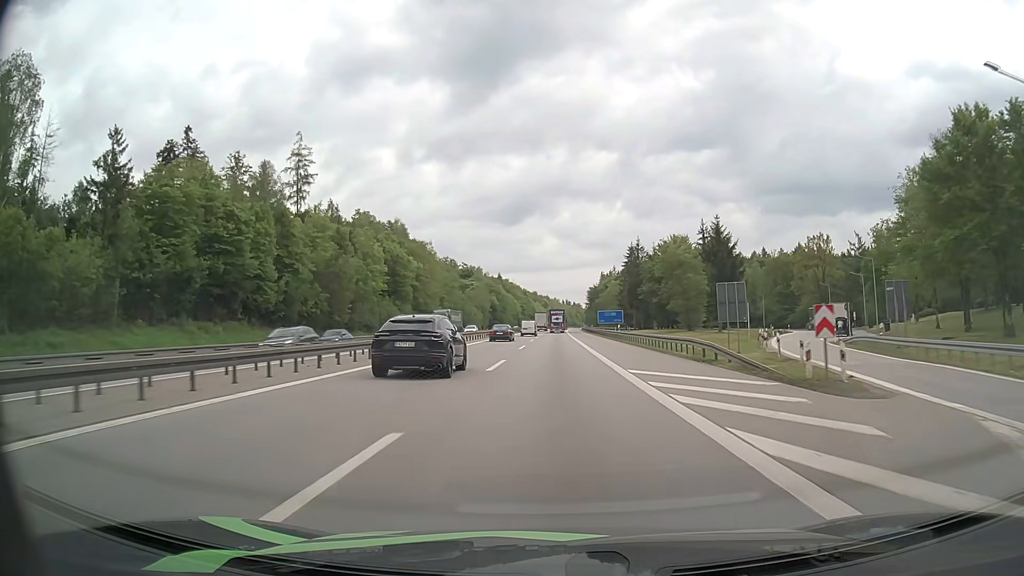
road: motorway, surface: asphalt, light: Day
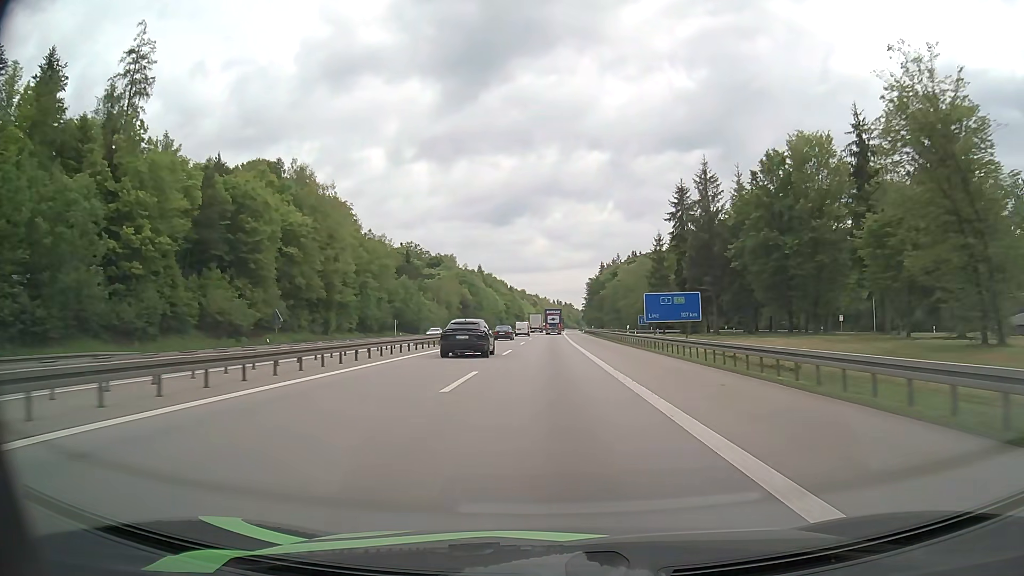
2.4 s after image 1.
(+0.4, +61.5) m; +1°
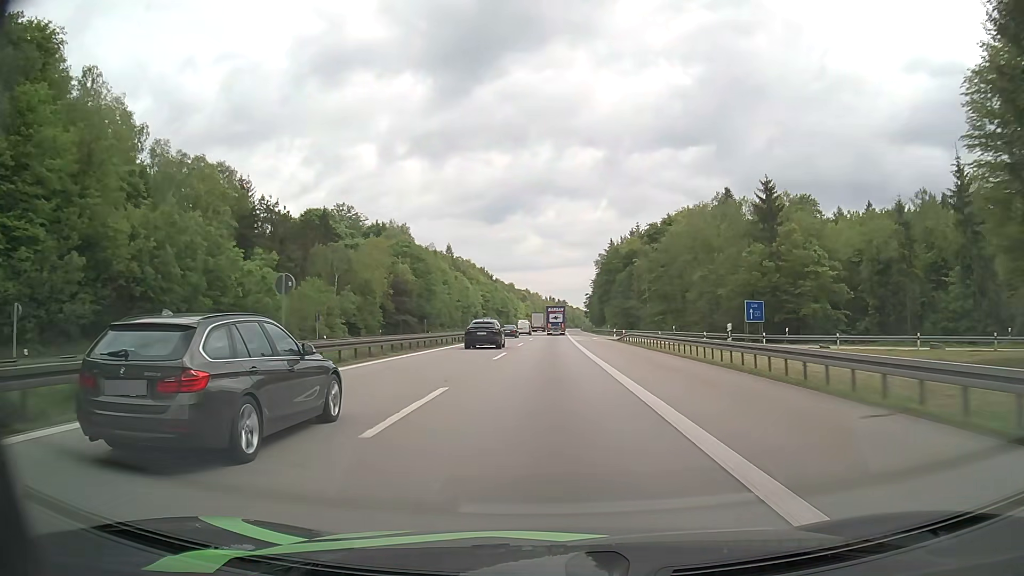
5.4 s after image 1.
(+0.3, +78.1) m; +1°
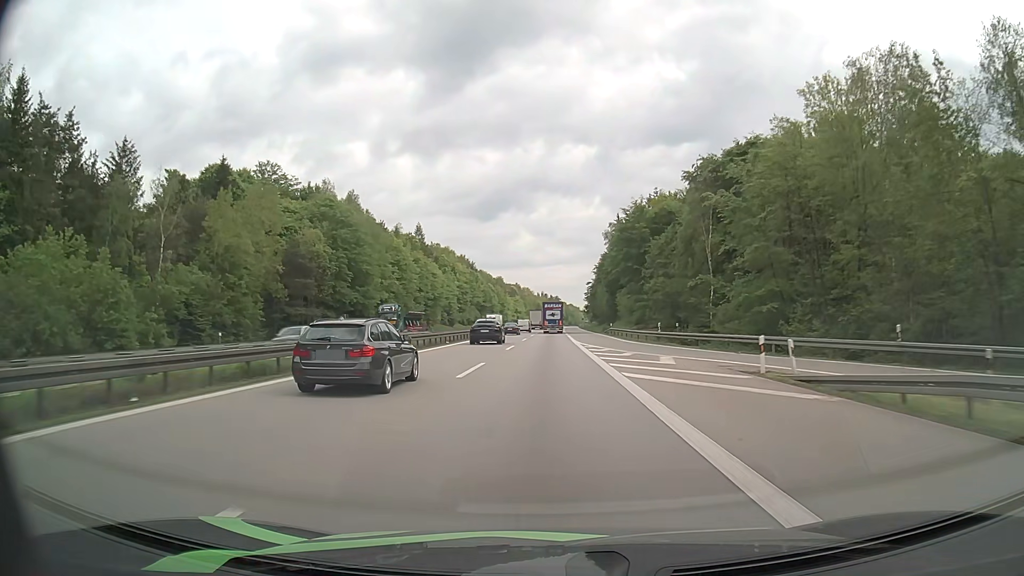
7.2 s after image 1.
(+0.4, +45.6) m; +1°
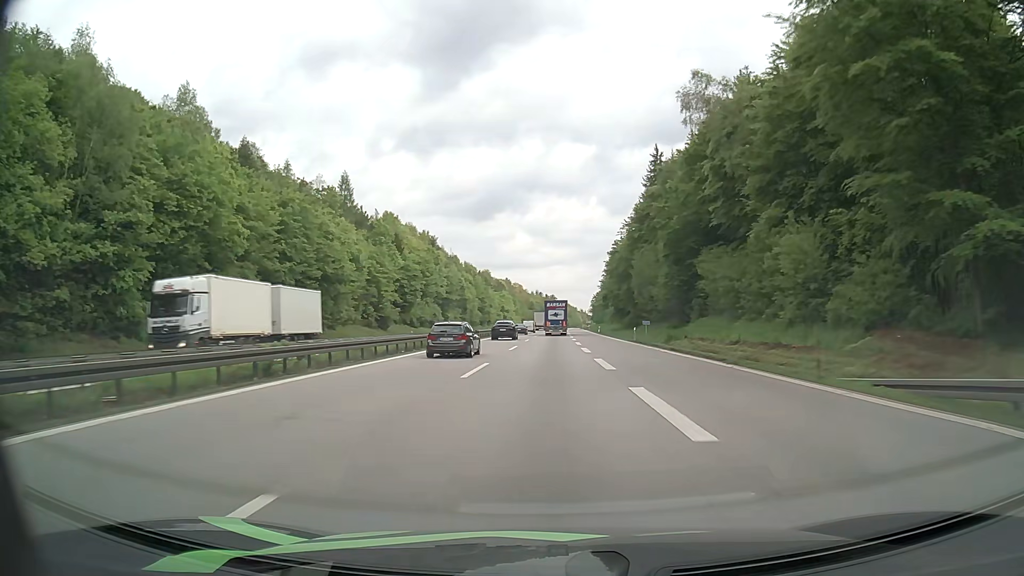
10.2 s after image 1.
(+0.3, +72.1) m; 0°
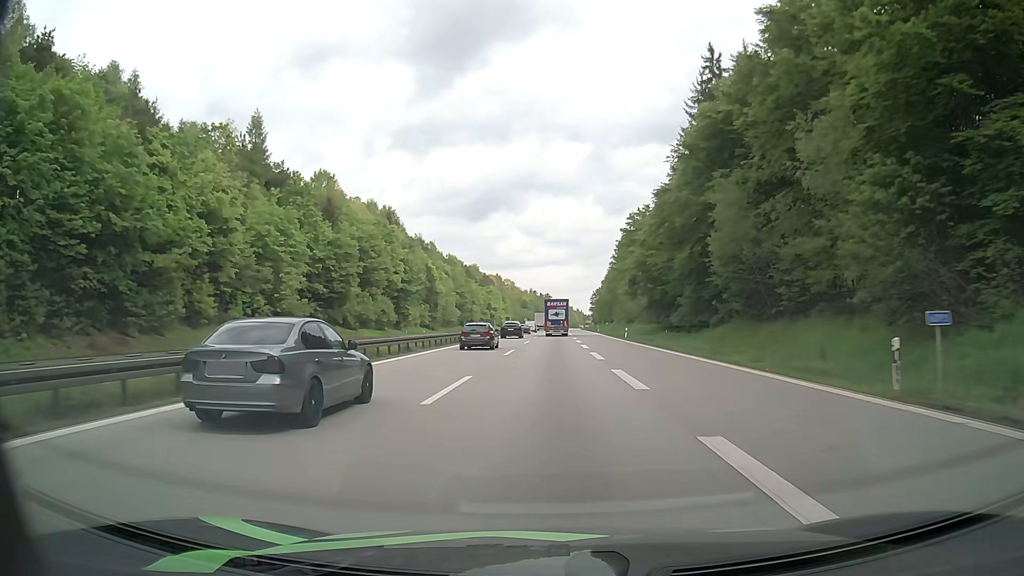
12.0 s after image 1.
(+0.1, +42.1) m; 0°
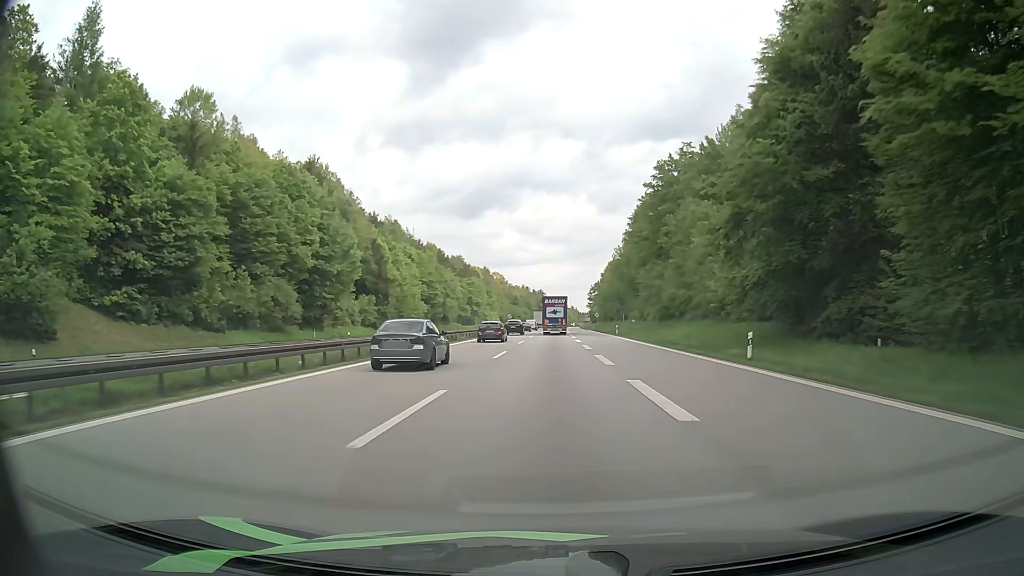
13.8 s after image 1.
(+0.4, +40.6) m; +1°
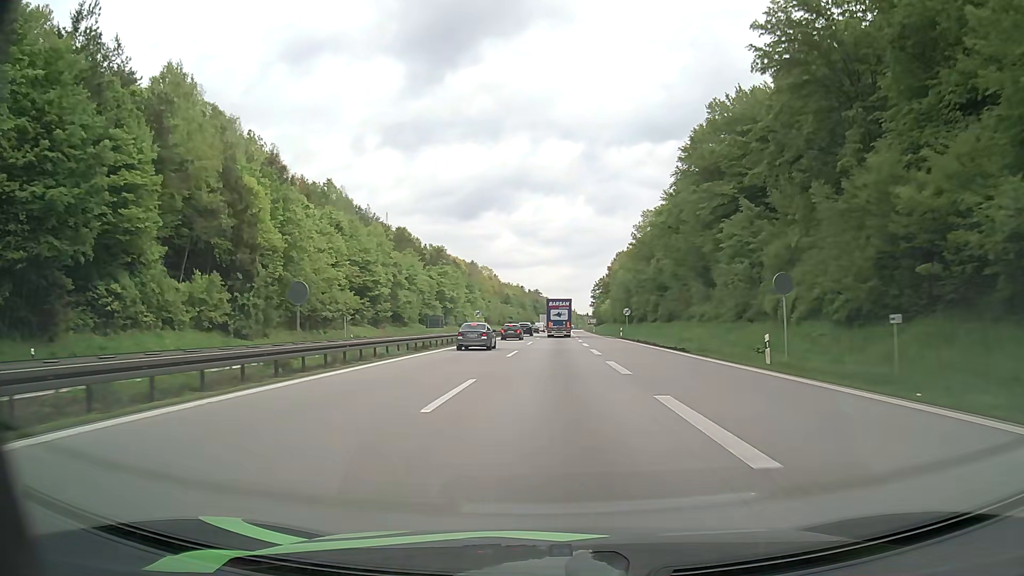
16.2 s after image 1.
(0.0, +50.8) m; 0°
(0, +10) (0, +20) (0, +30) (0, +40) (0, +50) (+1, +60) (+1, +70) (+1, +80) (+1, +90) (+1, +100) m
